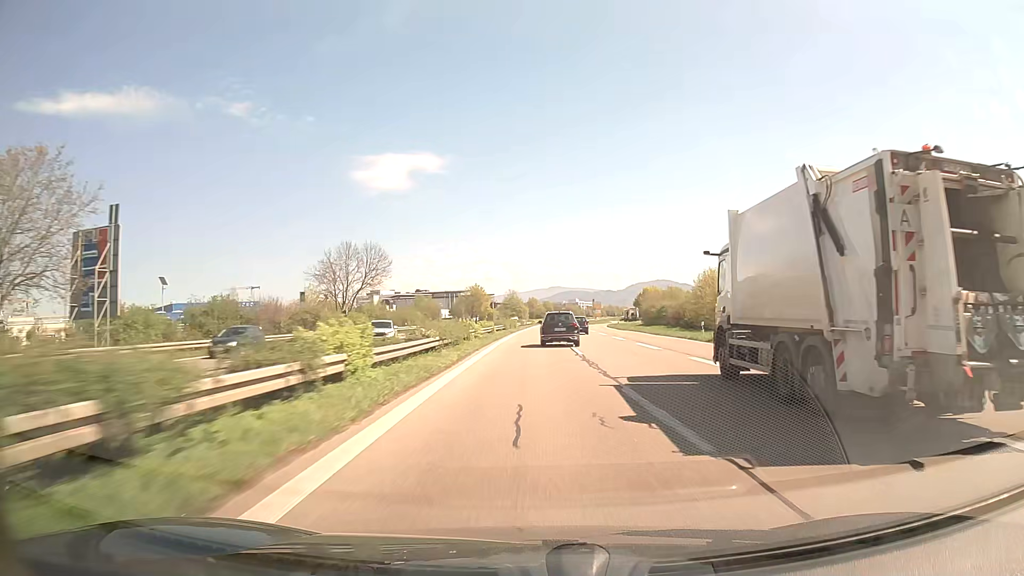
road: trunk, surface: asphalt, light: Day
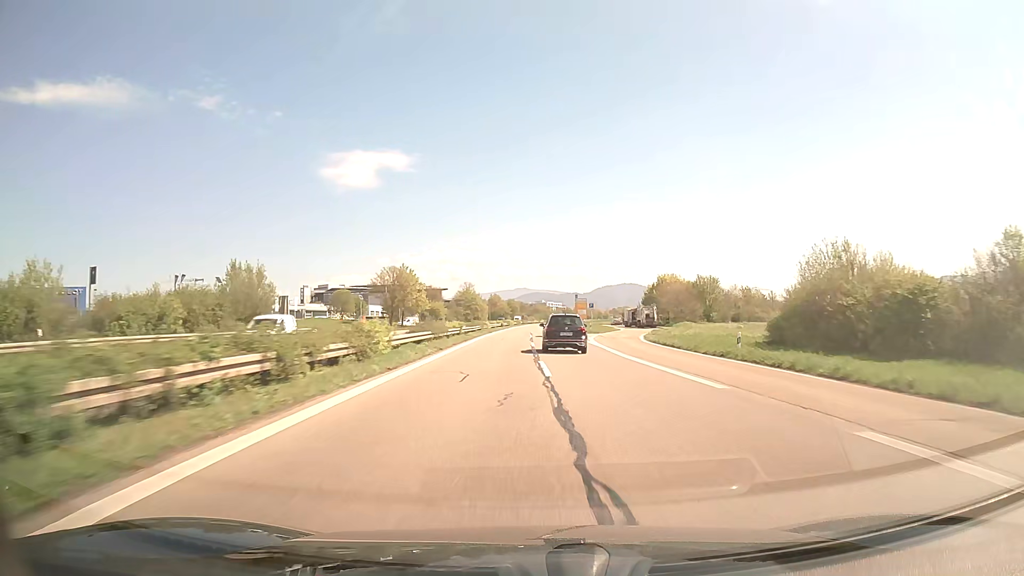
(+1.6, +62.7) m; +3°
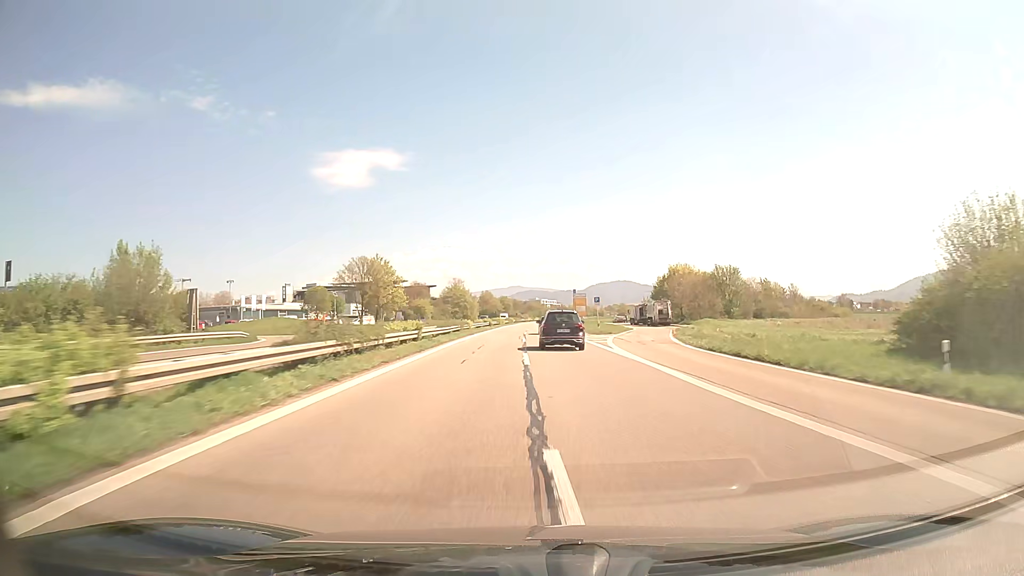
(+0.1, +15.4) m; +1°
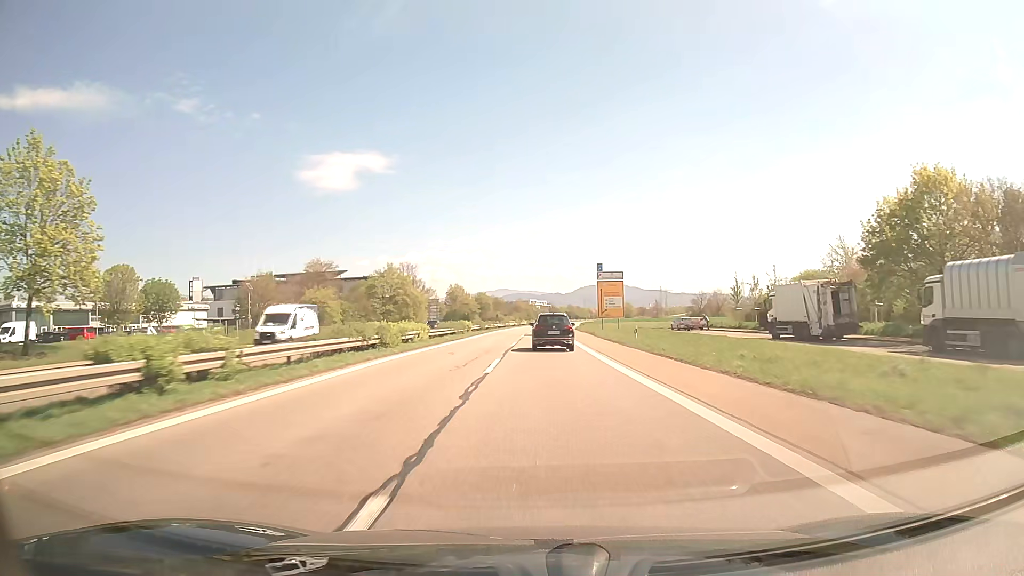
(+0.7, +74.4) m; +1°
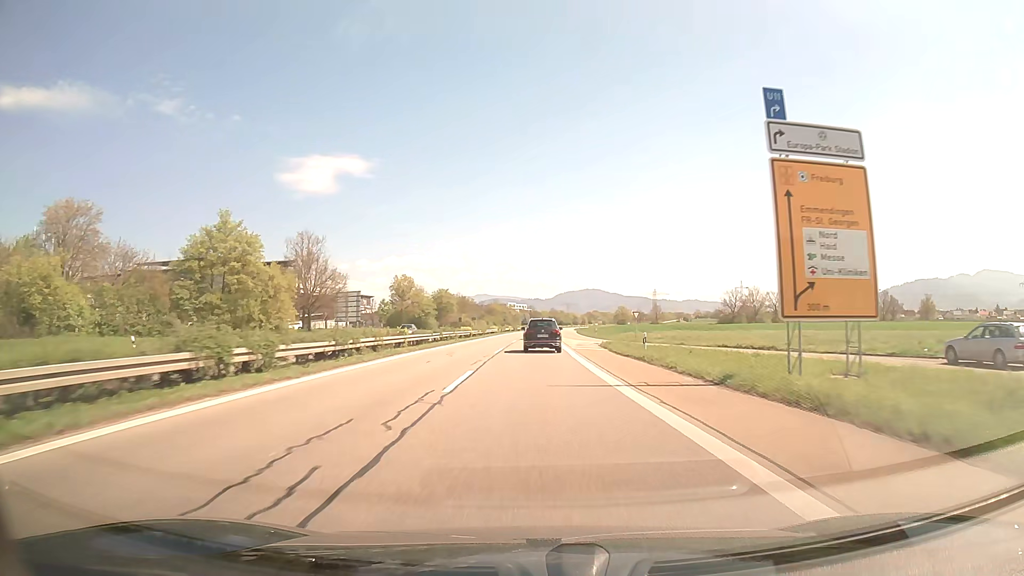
(+0.9, +57.9) m; +2°
